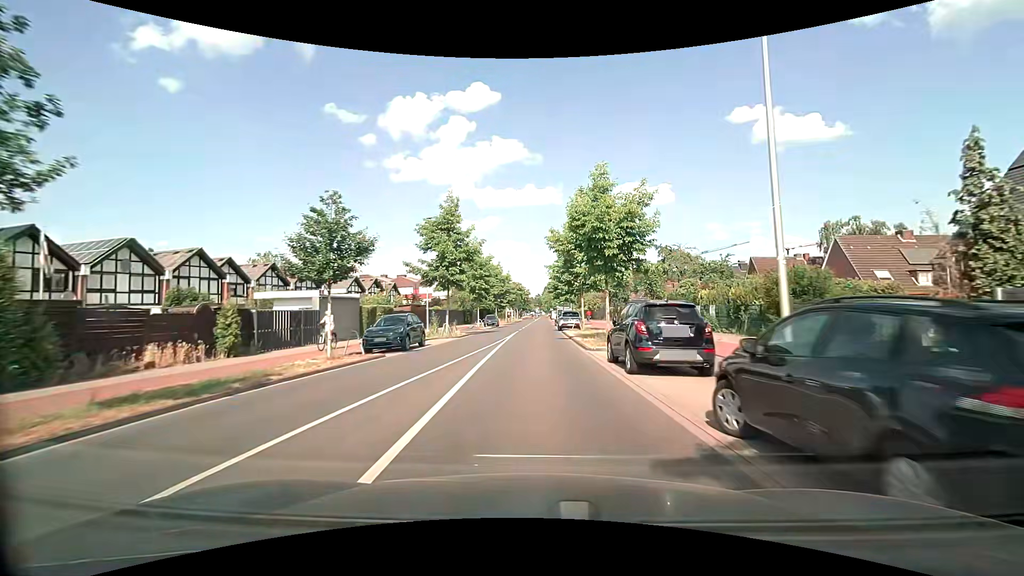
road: tertiary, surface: asphalt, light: Day
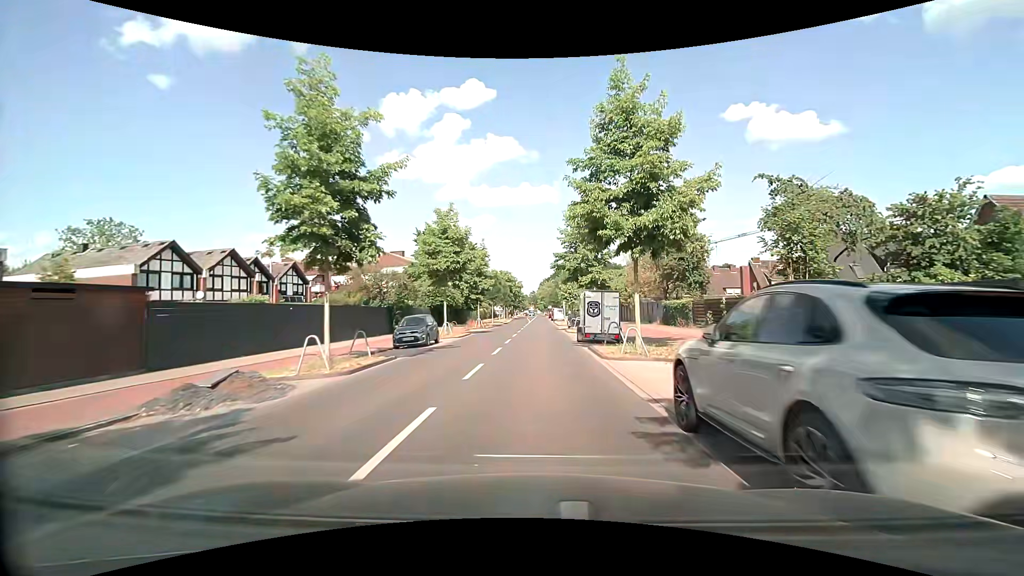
(0.0, +36.8) m; 0°
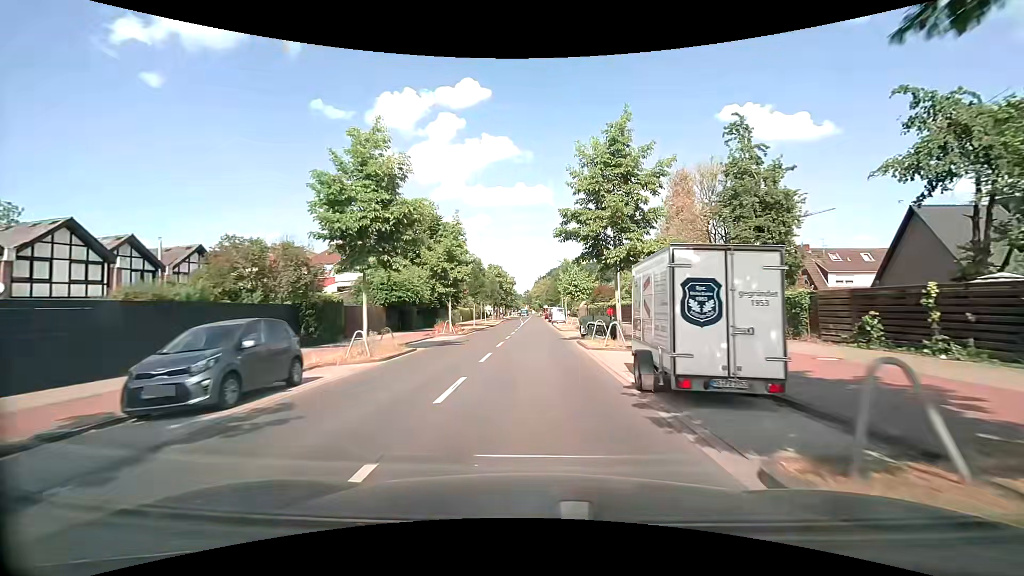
(+0.1, +14.6) m; +1°
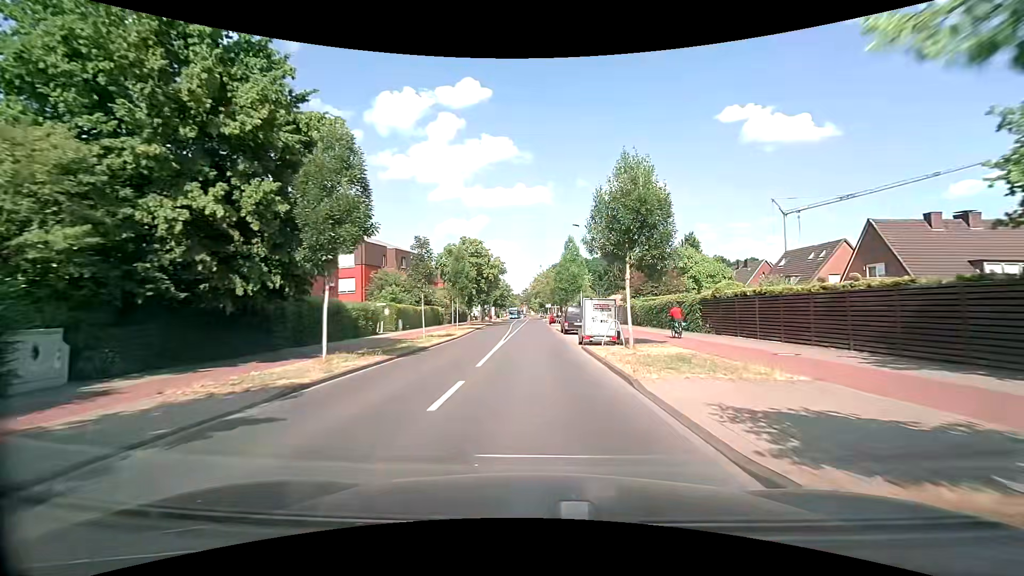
(+0.1, +36.5) m; +1°
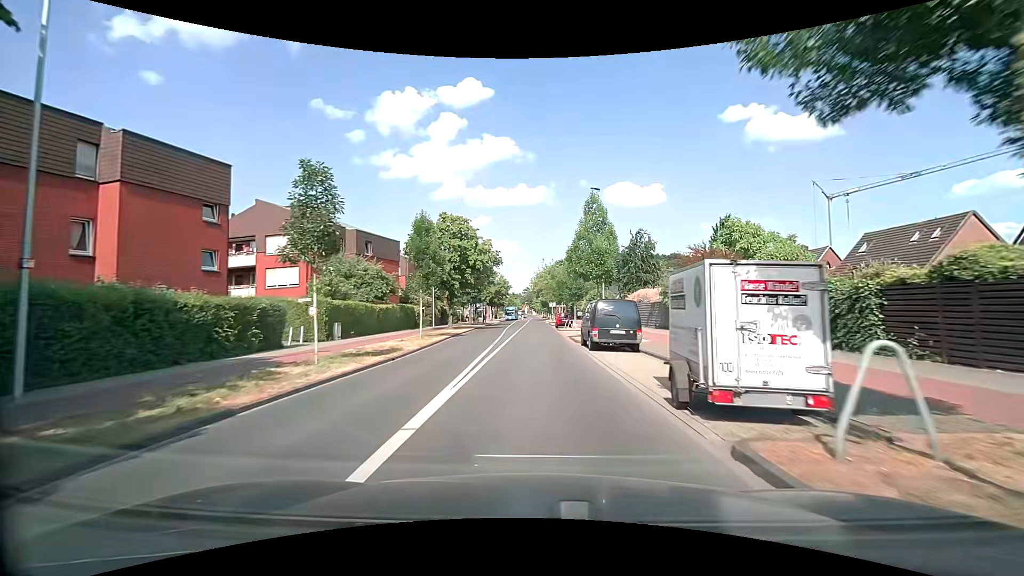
(-0.1, +14.8) m; -1°
(0, +10) (0, +20) (0, +30) (0, +40) (0, +50) (0, +60) (0, +70) (0, +80) (0, +90) (0, +100) m
